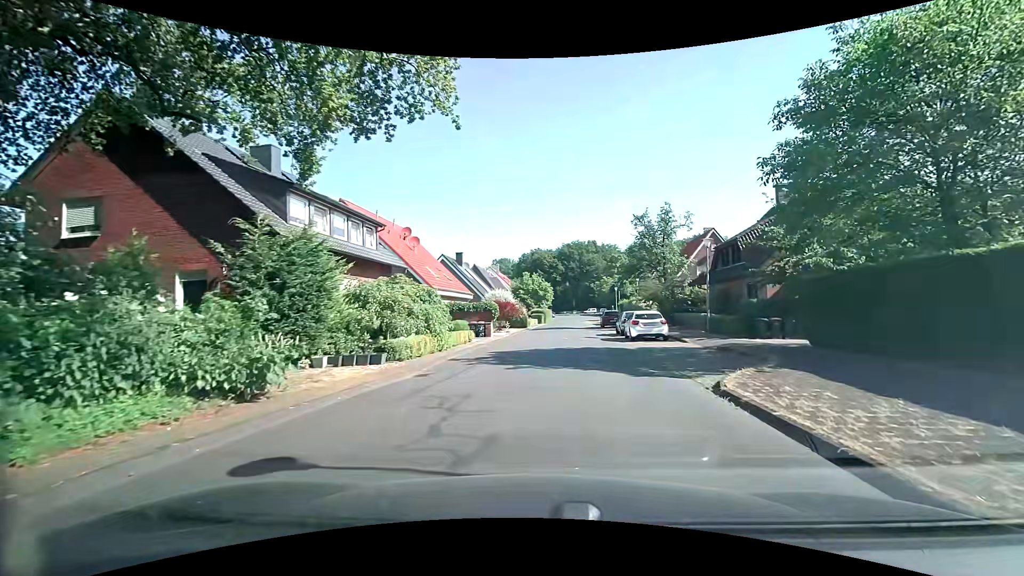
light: Day
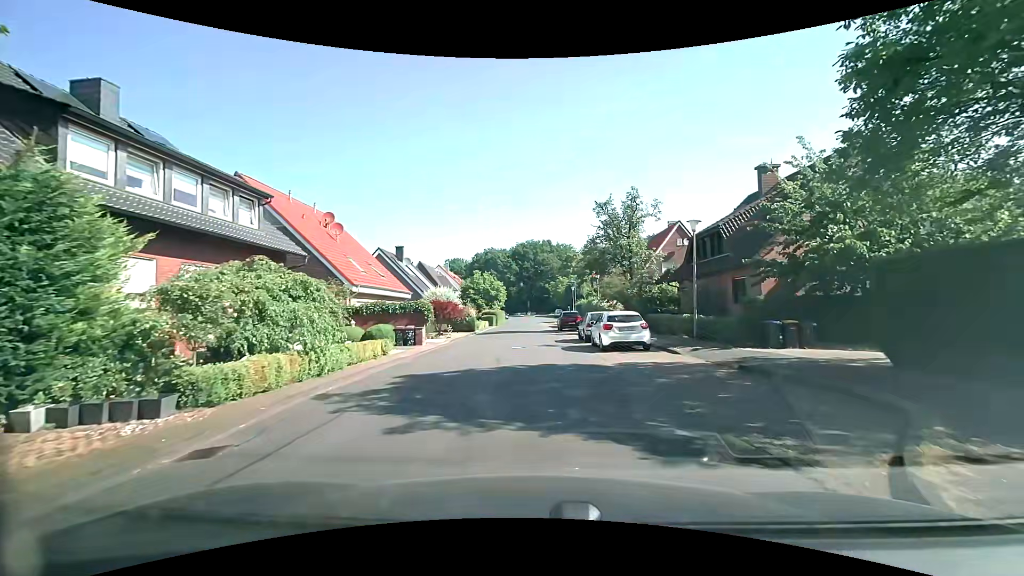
(+0.3, +6.3) m; +5°
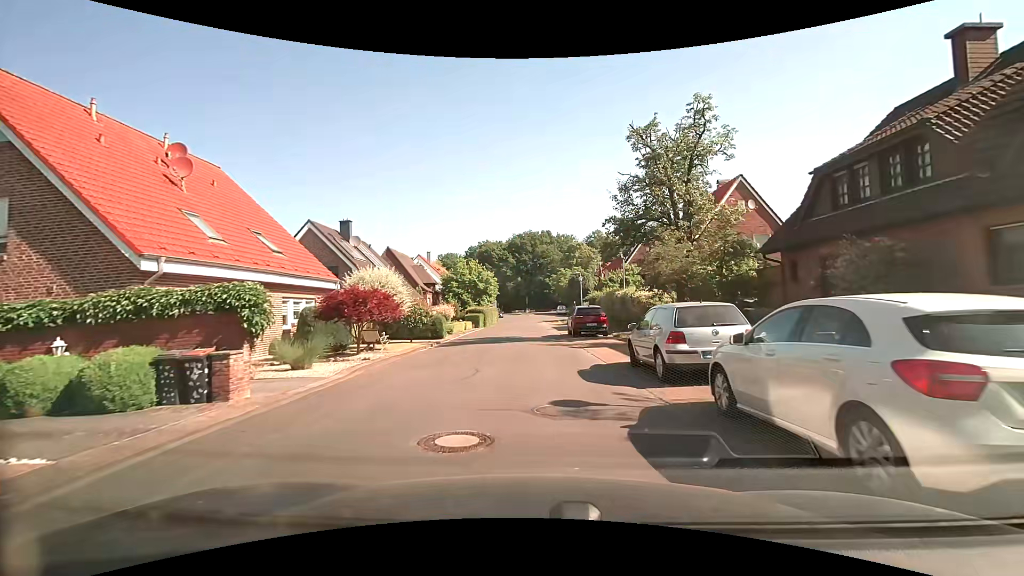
(-0.1, +14.9) m; 0°
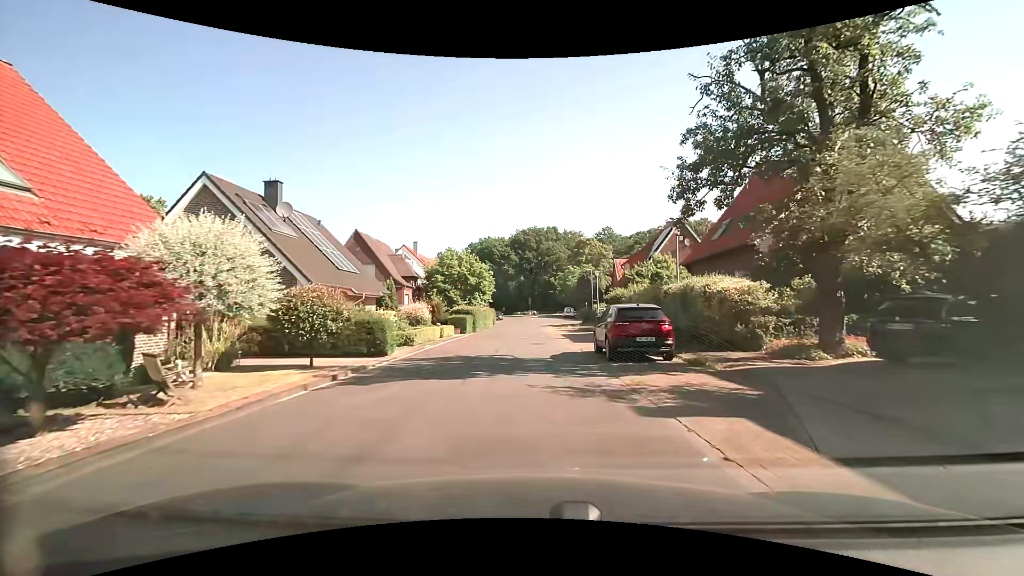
(-0.2, +11.7) m; -1°
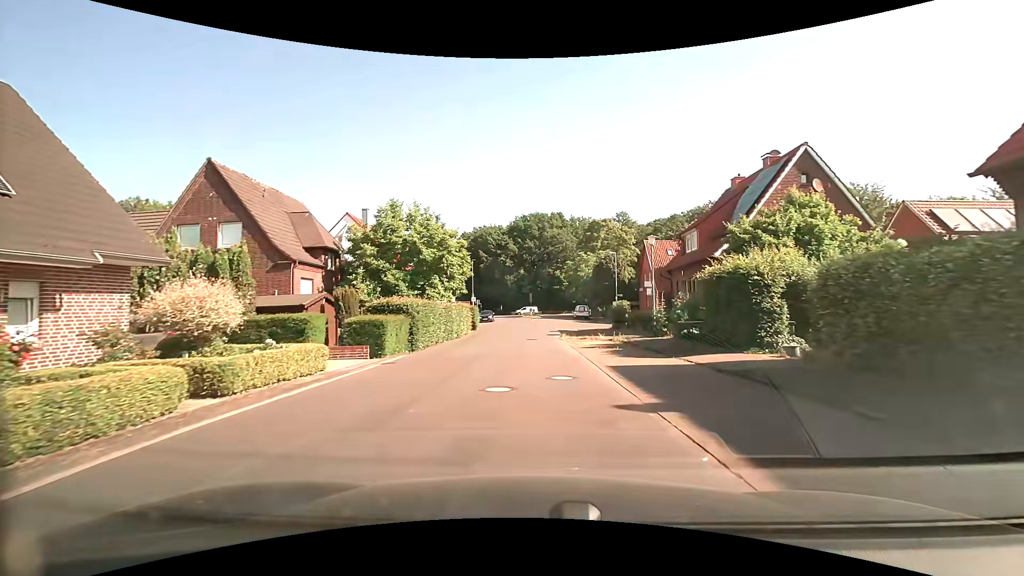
(-0.1, +21.1) m; 0°
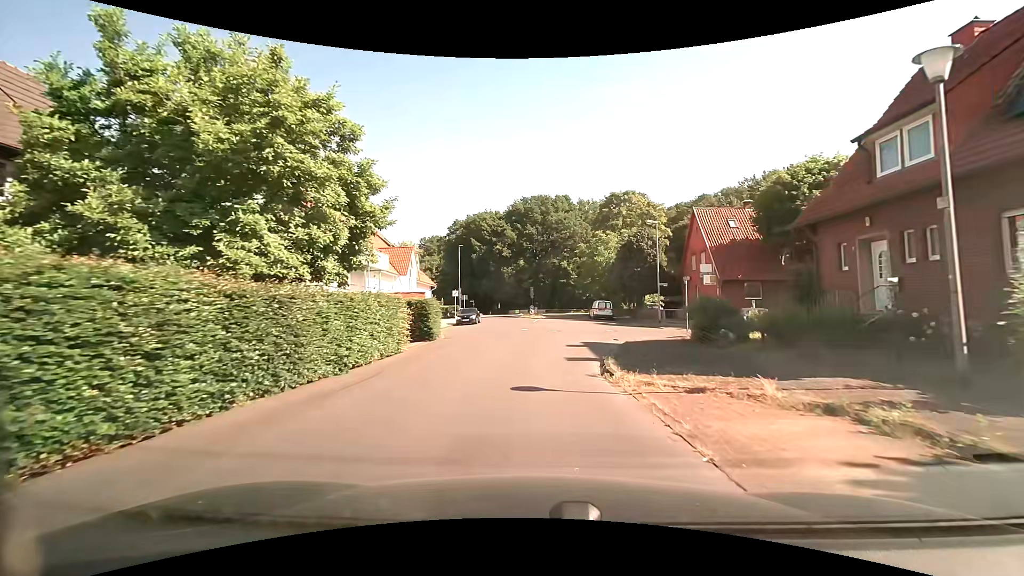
(-0.1, +18.2) m; 0°
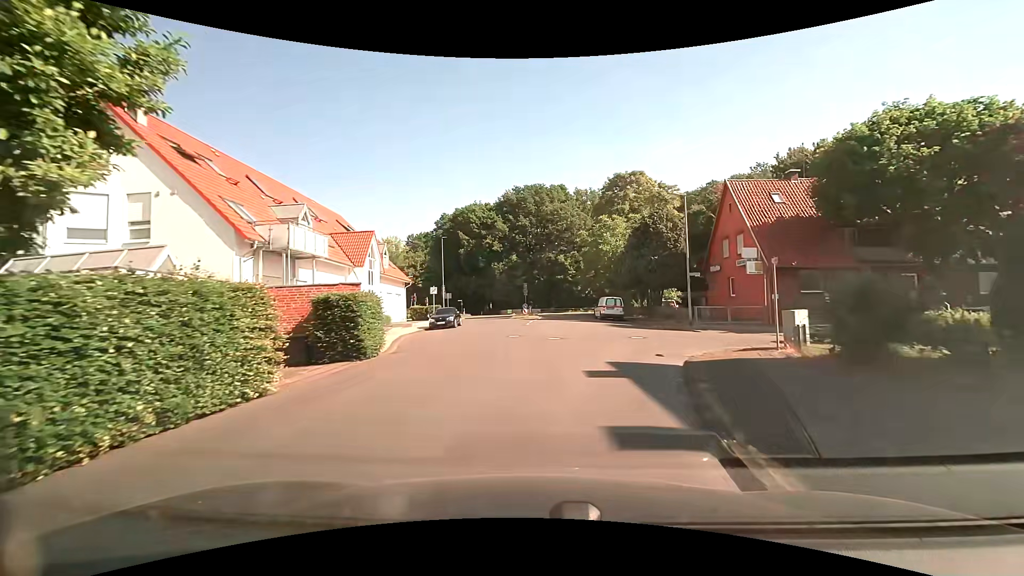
(0.0, +8.6) m; +1°
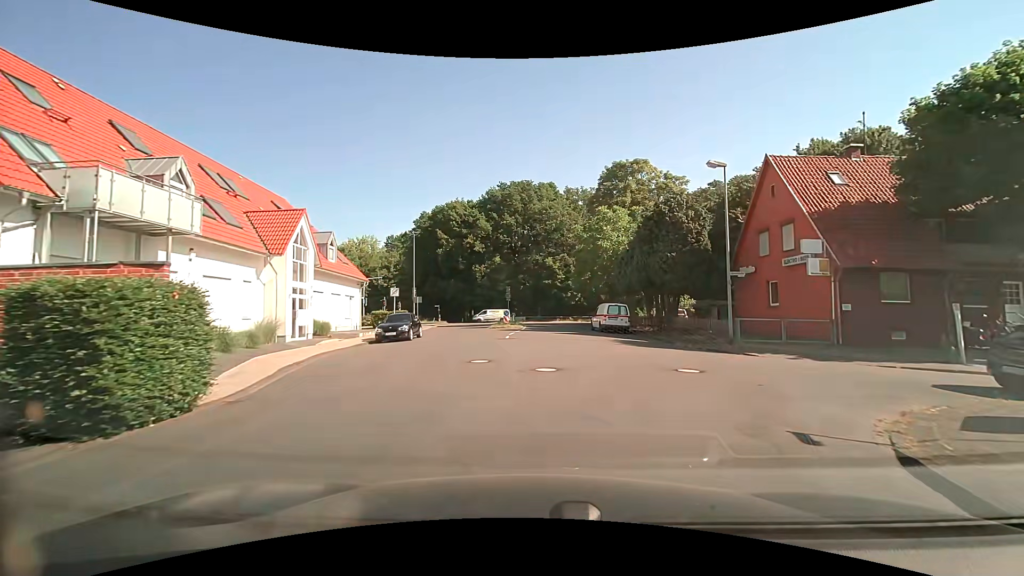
(0.0, +8.2) m; +1°
